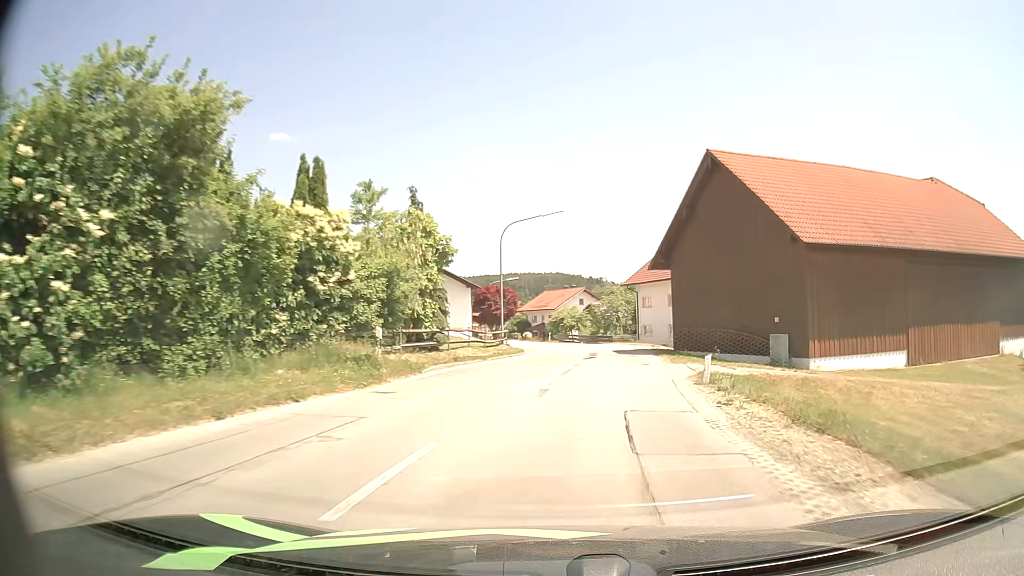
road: secondary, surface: asphalt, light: Day
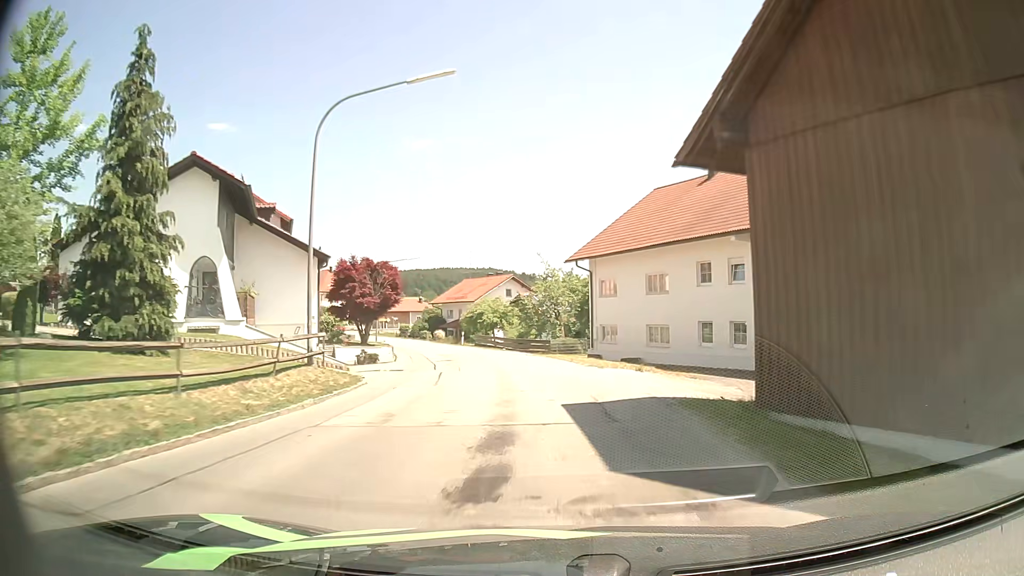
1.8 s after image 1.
(+1.7, +21.9) m; +6°
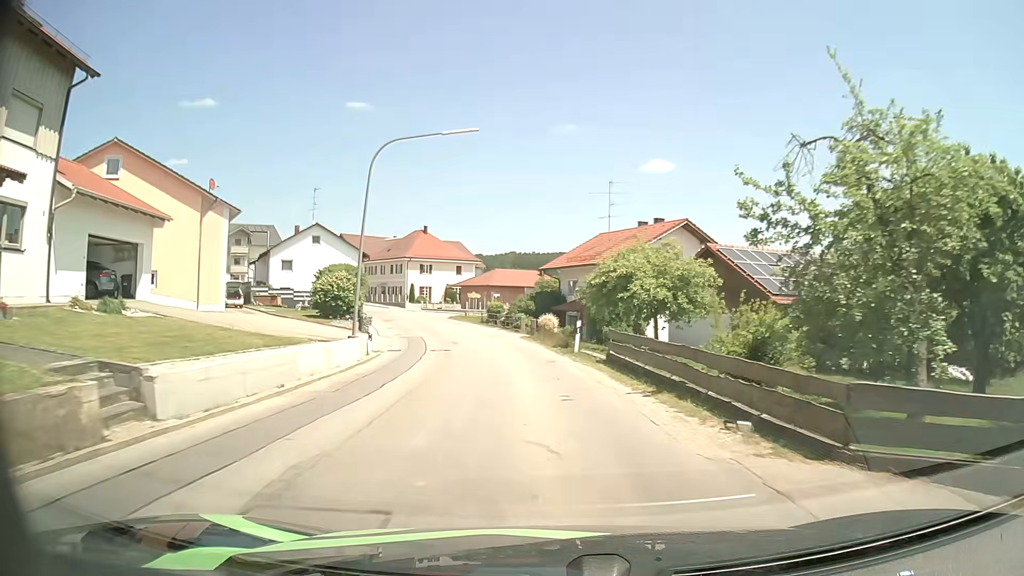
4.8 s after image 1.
(-3.1, +36.8) m; -11°
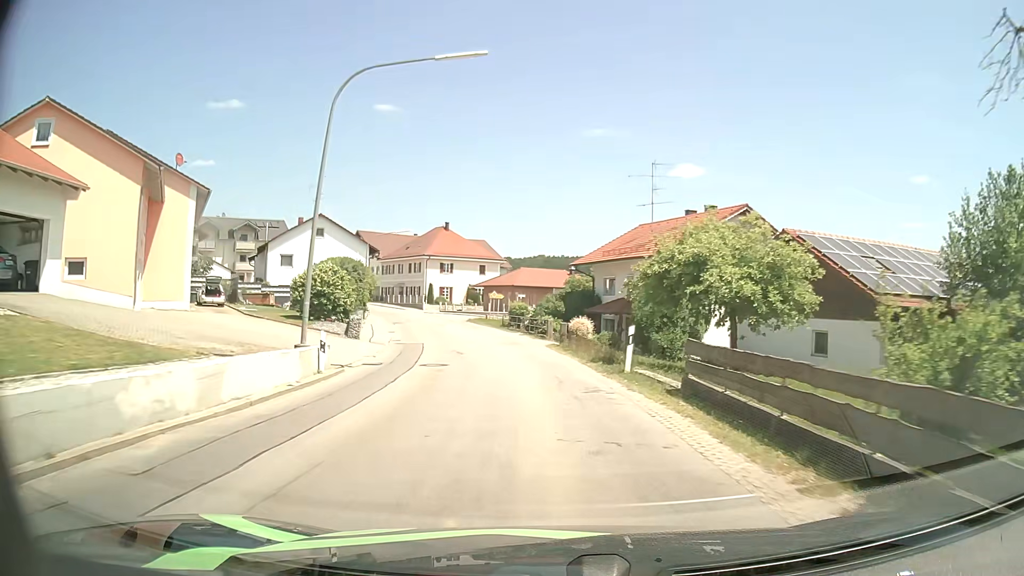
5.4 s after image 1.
(-0.2, +7.6) m; -3°
(0, +10) (-1, +20) (-2, +30) (-4, +40) (-7, +49) (-9, +59) (-13, +68) (-17, +78) (-21, +87) (-26, +95) m
